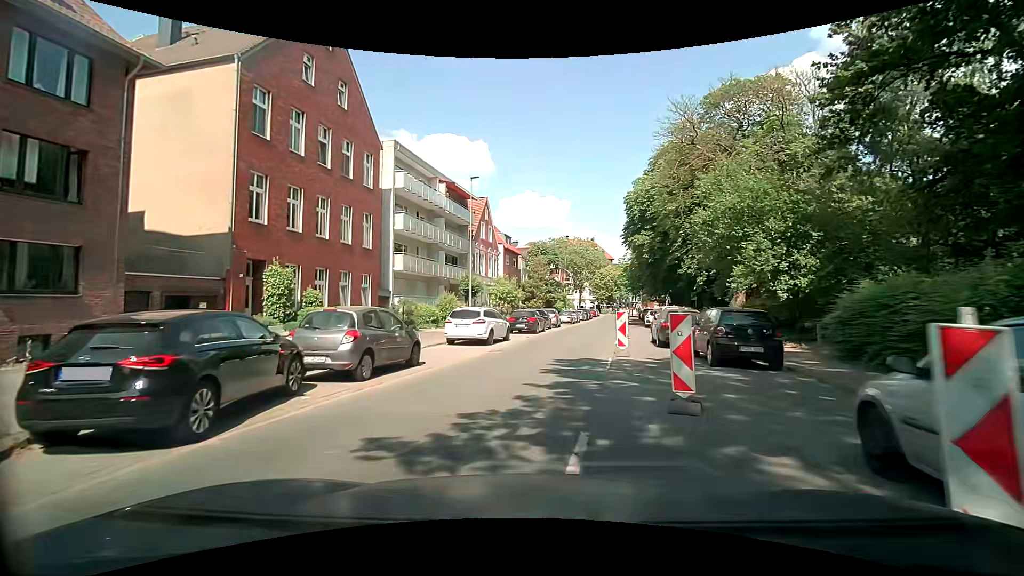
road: secondary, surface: asphalt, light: Day
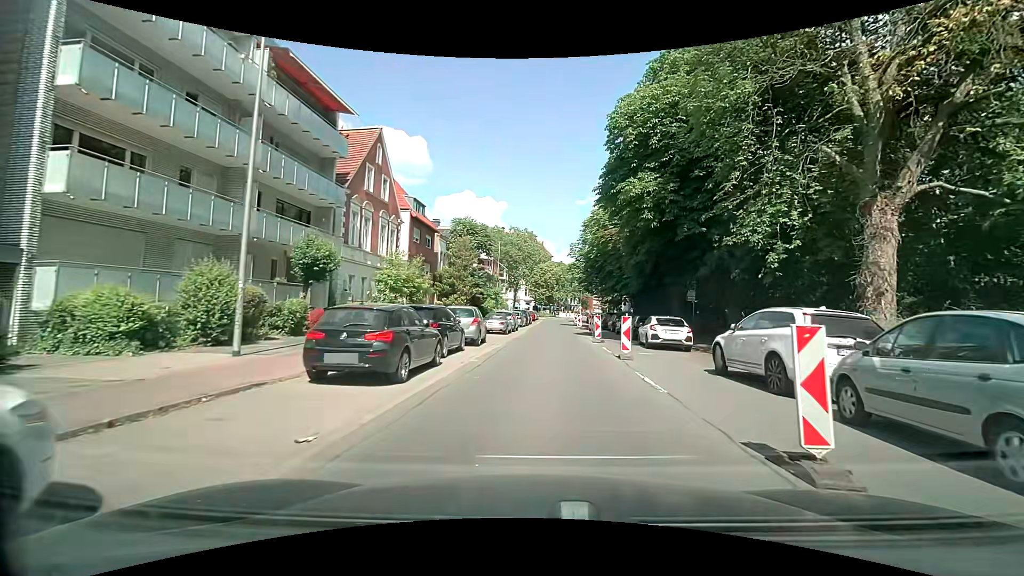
(+1.1, +20.3) m; +8°
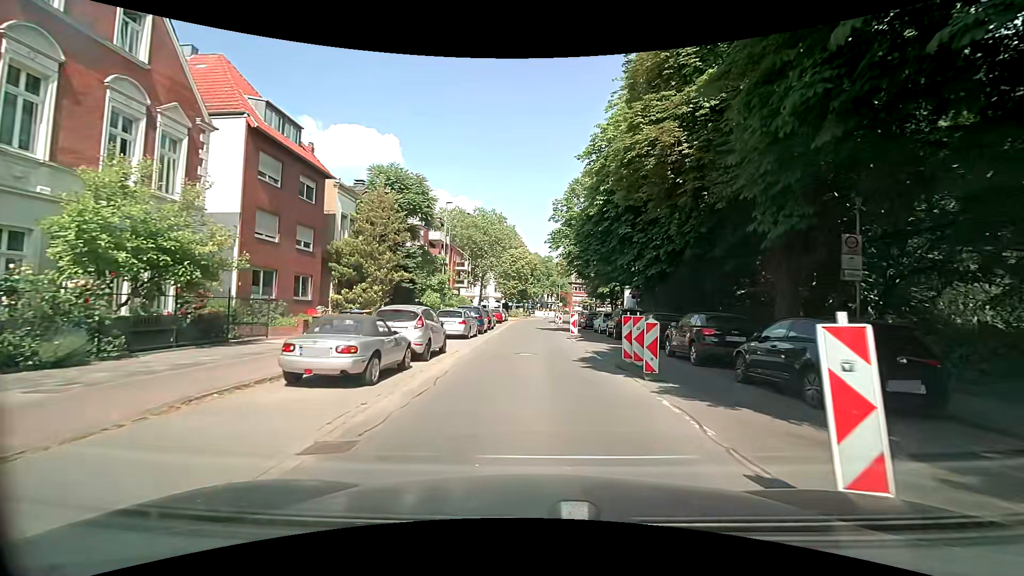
(+0.6, +21.1) m; +2°
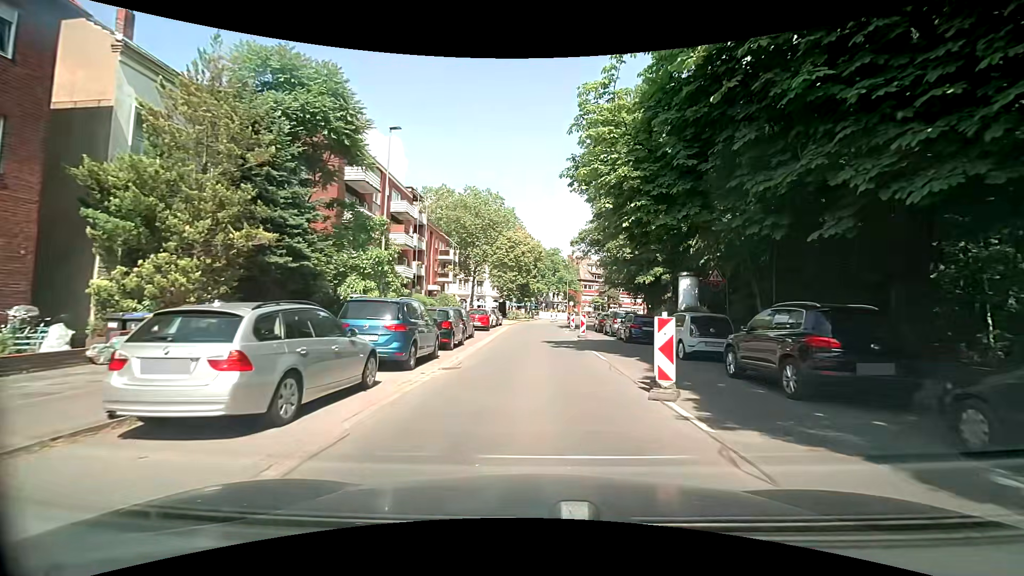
(+0.1, +17.7) m; -3°
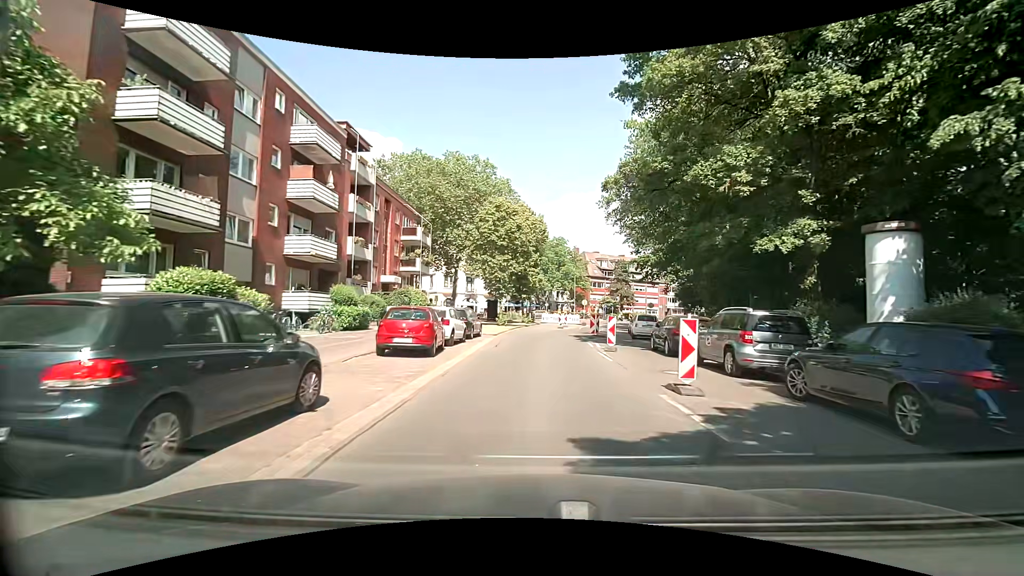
(+0.8, +18.2) m; +2°
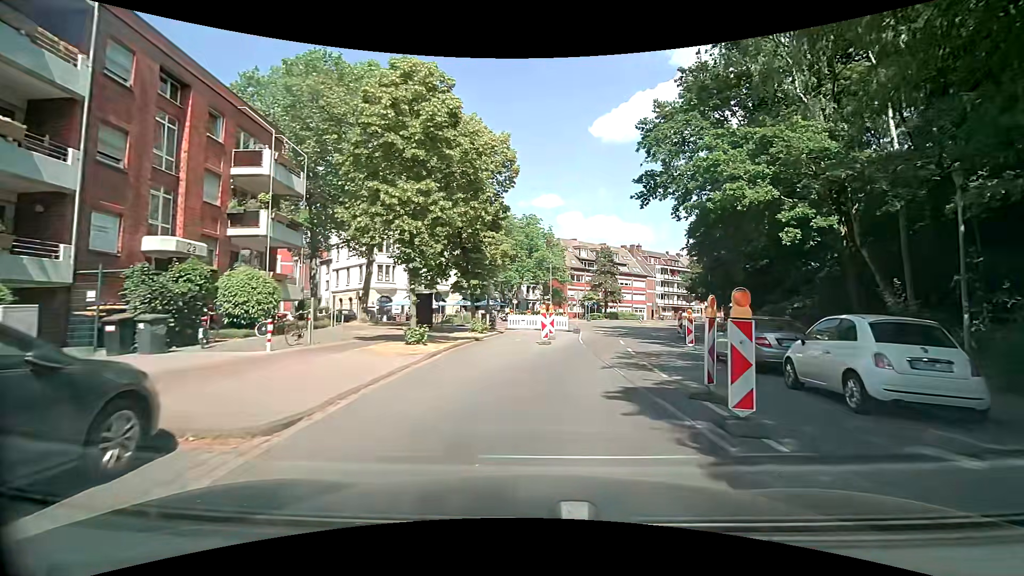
(+0.6, +21.8) m; +4°
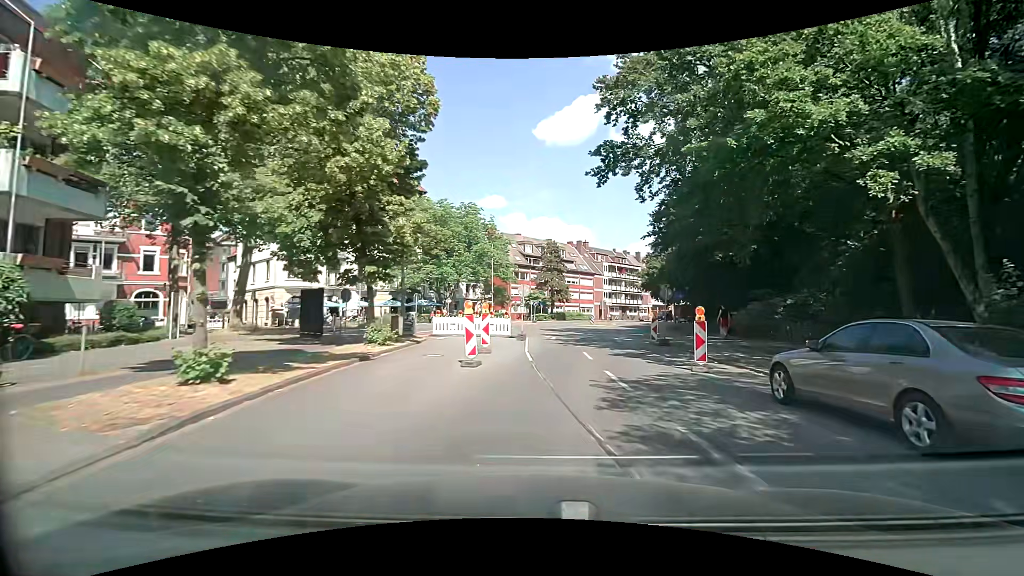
(+0.4, +8.1) m; +5°
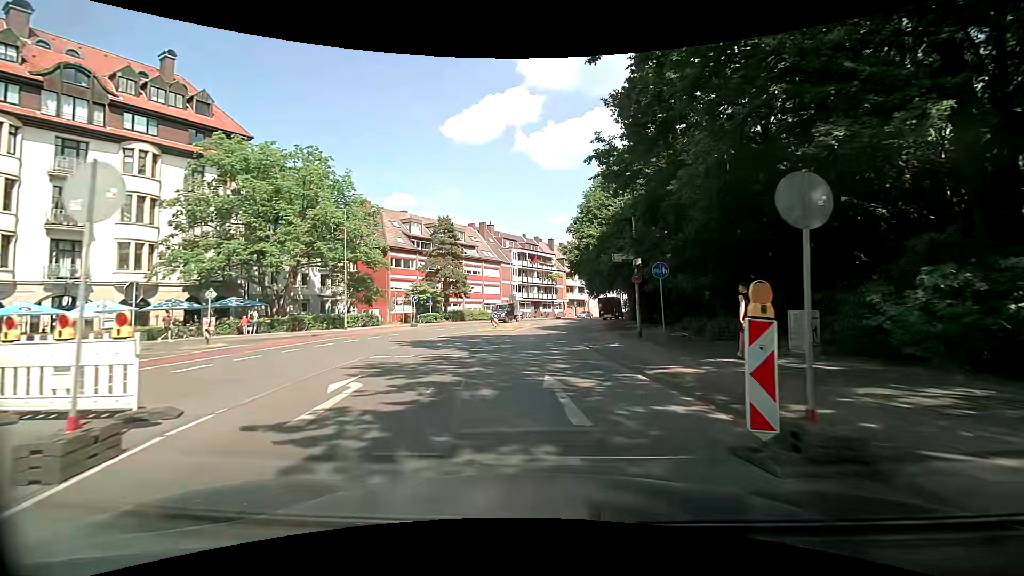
(+3.2, +20.1) m; +12°
(0, +10) (0, +20) (0, +30) (+1, +40) (+2, +50) (+3, +60) (+5, +70) (+8, +79) (+12, +88) (+17, +97) m
